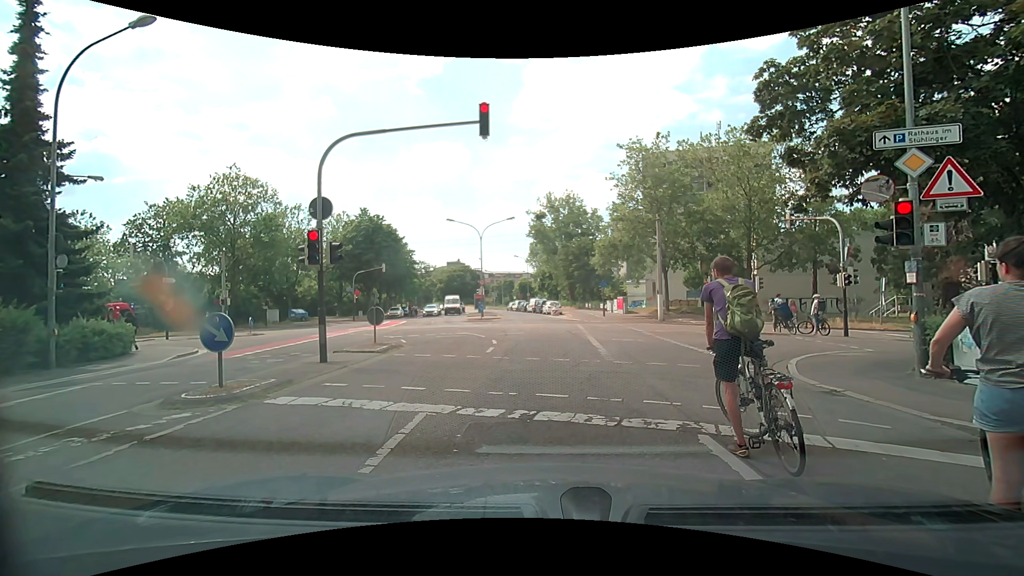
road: residential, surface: asphalt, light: Day
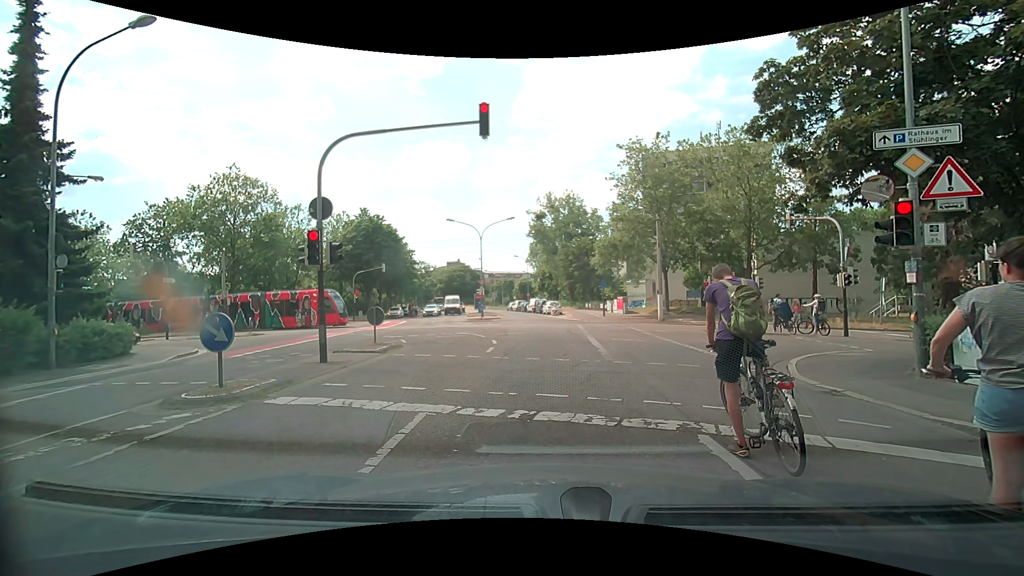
(0.0, 0.0) m; 0°
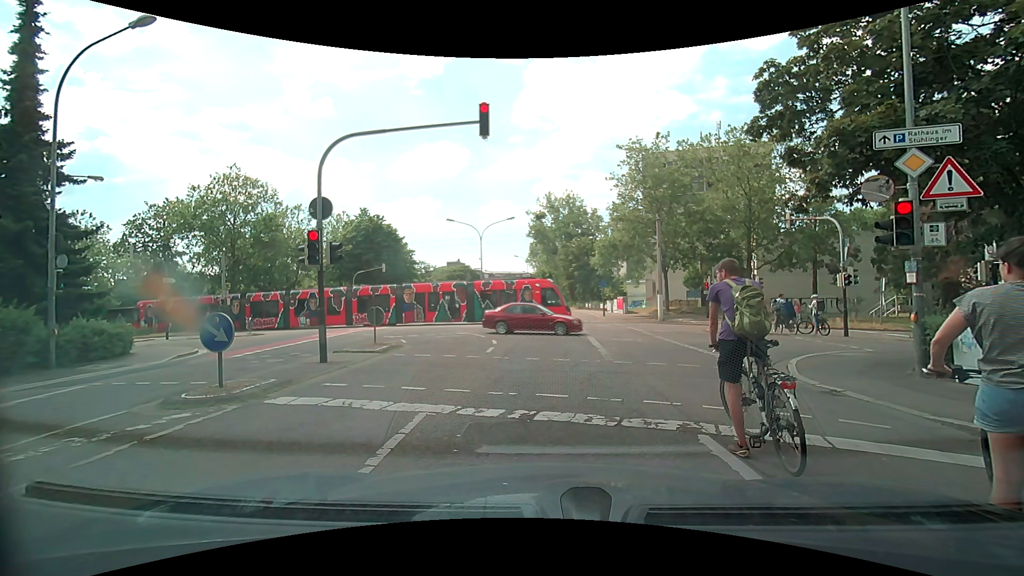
(0.0, 0.0) m; 0°
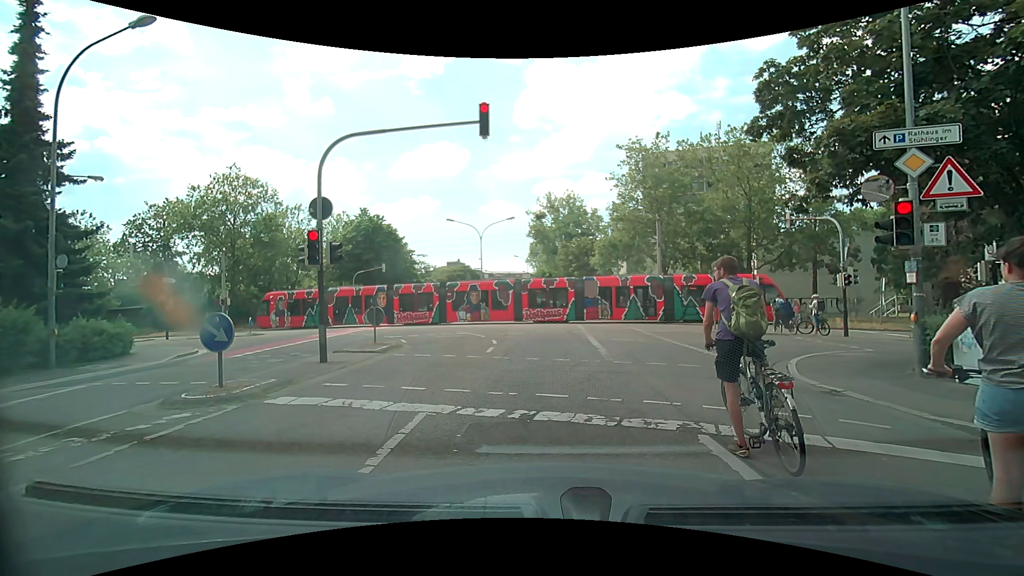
(0.0, 0.0) m; 0°
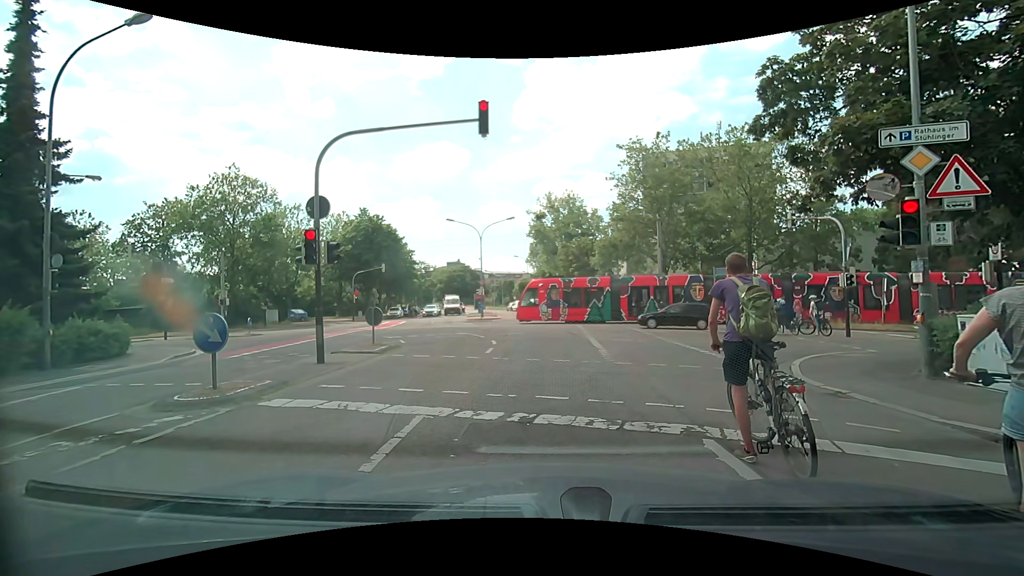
(0.0, +0.1) m; 0°
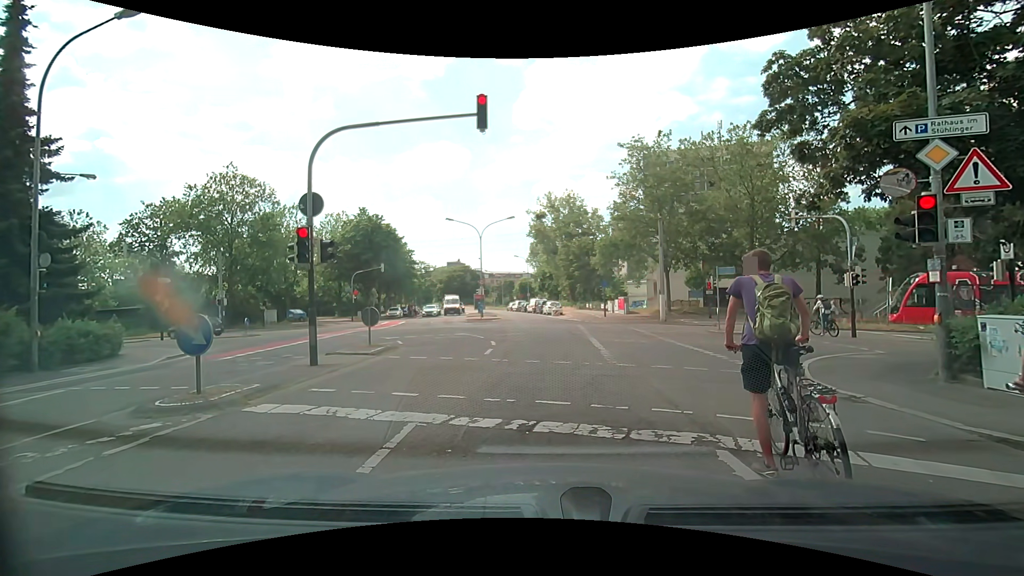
(0.0, +0.3) m; 0°
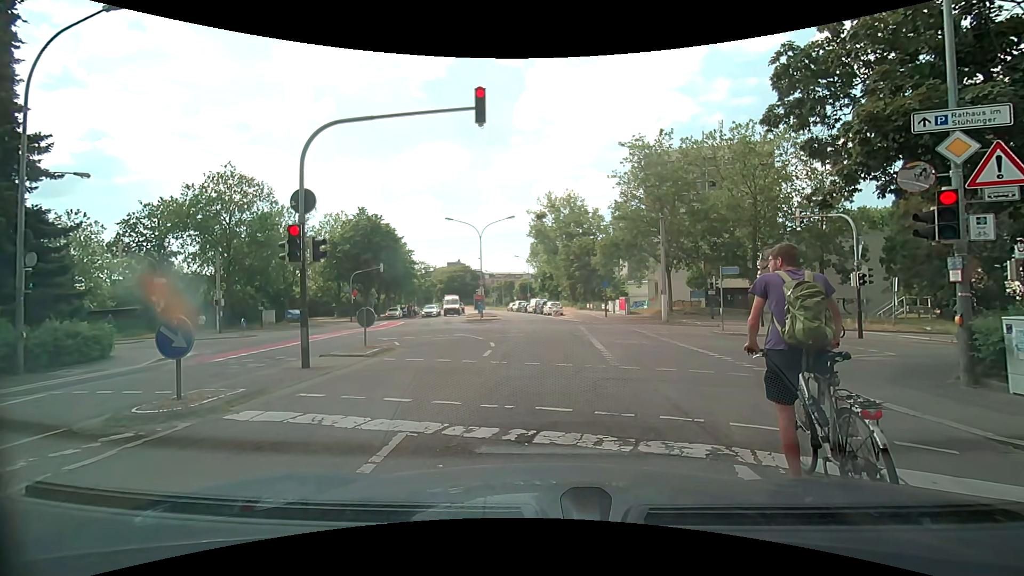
(0.0, +0.4) m; 0°
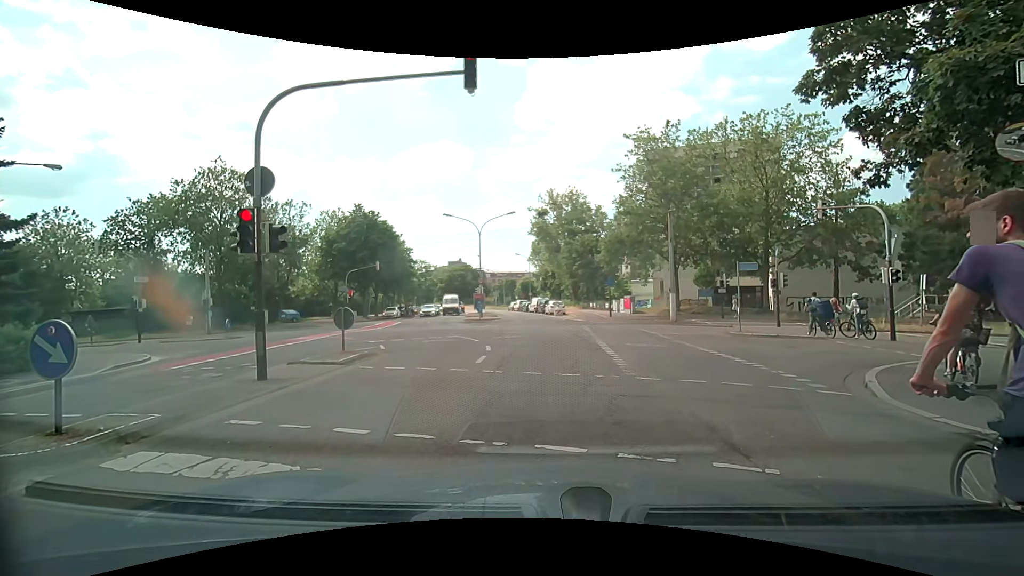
(0.0, +1.8) m; 0°
